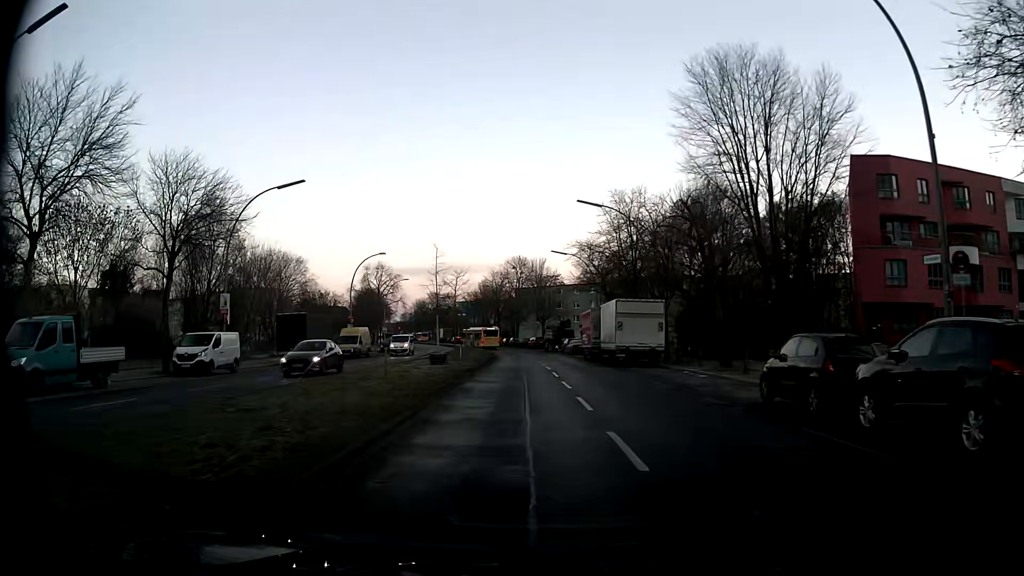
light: Day
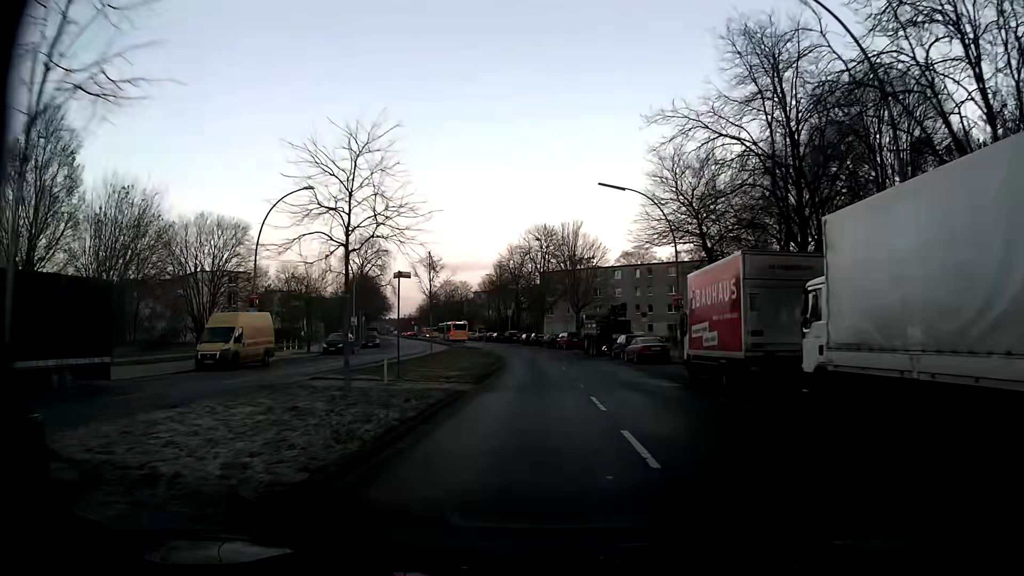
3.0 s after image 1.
(-1.2, +30.2) m; -3°
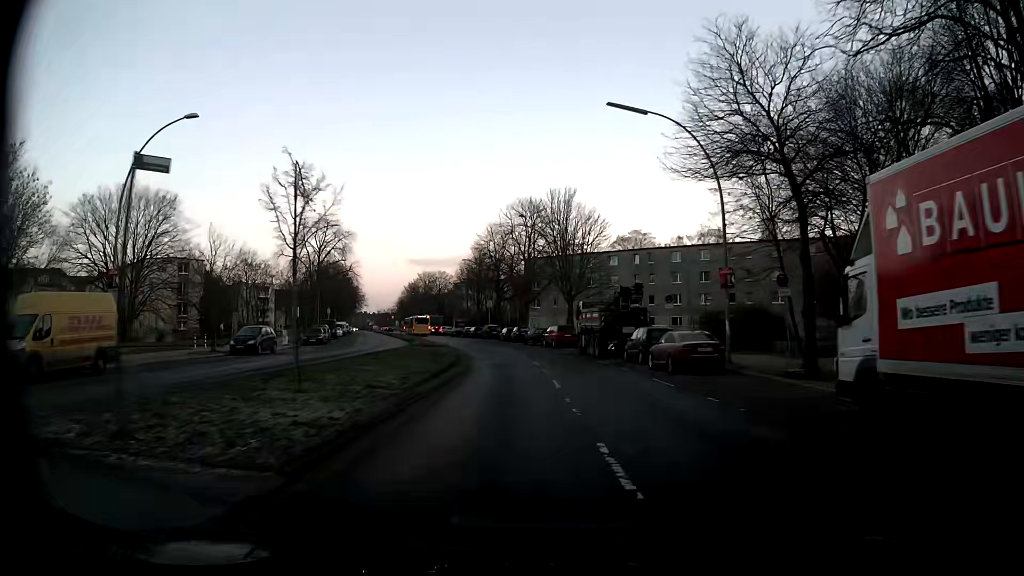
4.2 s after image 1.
(+0.1, +13.7) m; 0°
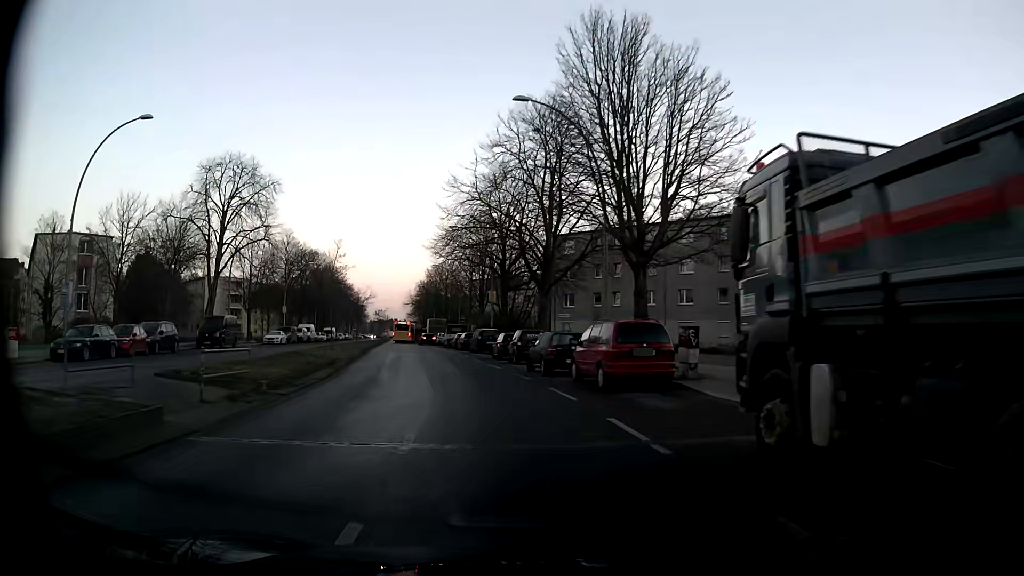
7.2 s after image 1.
(+0.6, +33.7) m; -2°
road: secondary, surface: asphalt
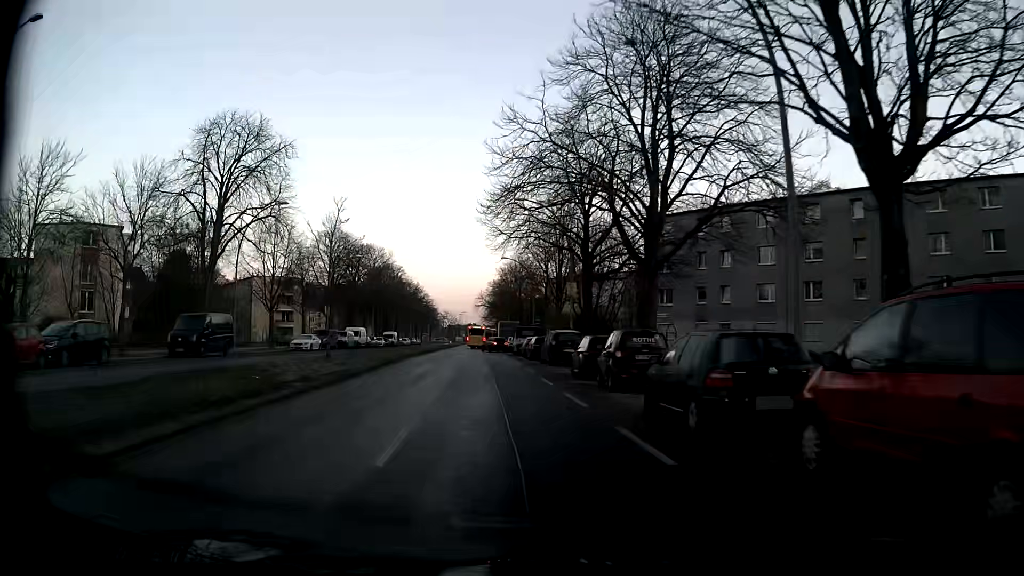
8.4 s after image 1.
(-0.9, +13.0) m; -7°
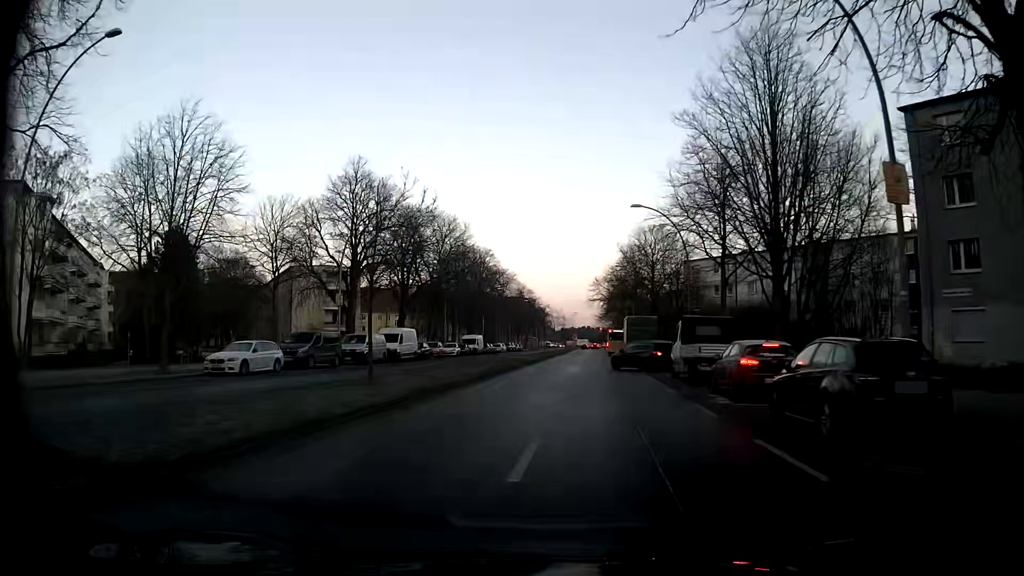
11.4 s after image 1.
(-3.0, +30.8) m; -10°
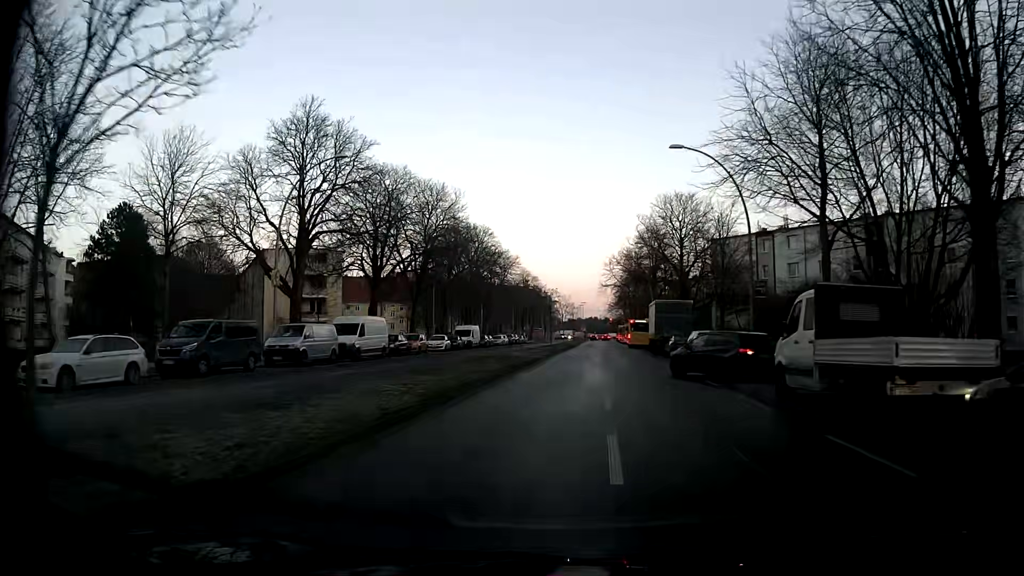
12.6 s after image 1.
(+0.1, +12.2) m; 0°
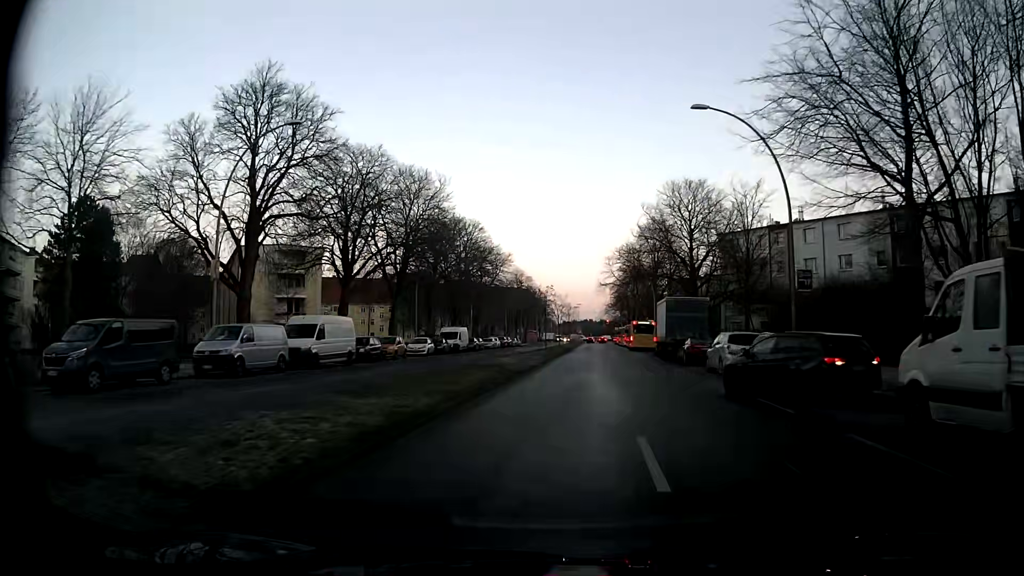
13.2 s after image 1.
(0.0, +6.2) m; 0°
(0, +10) (+1, +20) (+2, +30) (+4, +40) (+5, +50) (+6, +60) (+7, +70) (+8, +80) (+8, +90) (+9, +100) m
